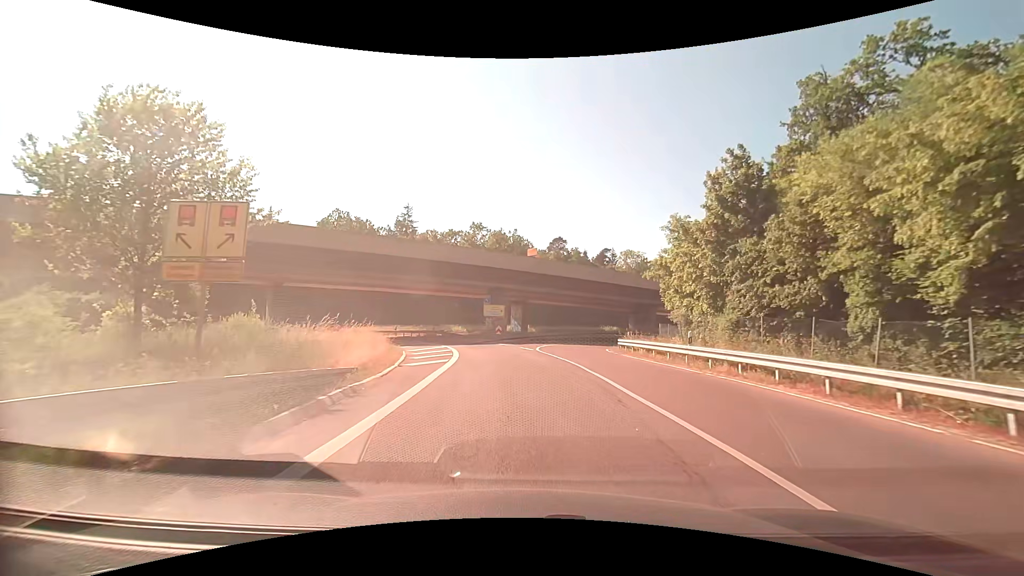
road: secondary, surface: asphalt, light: Day
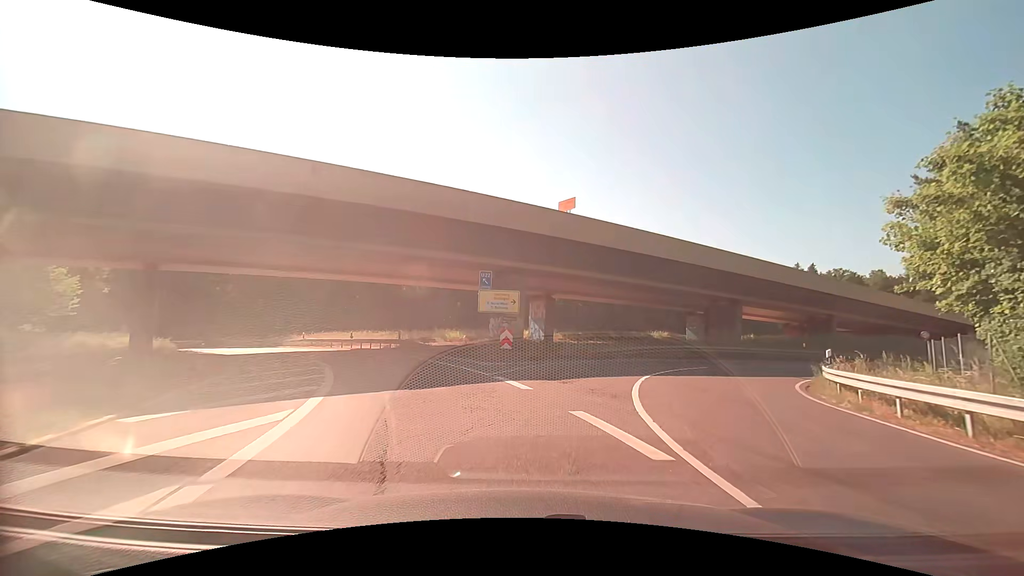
(-0.9, +23.0) m; -2°
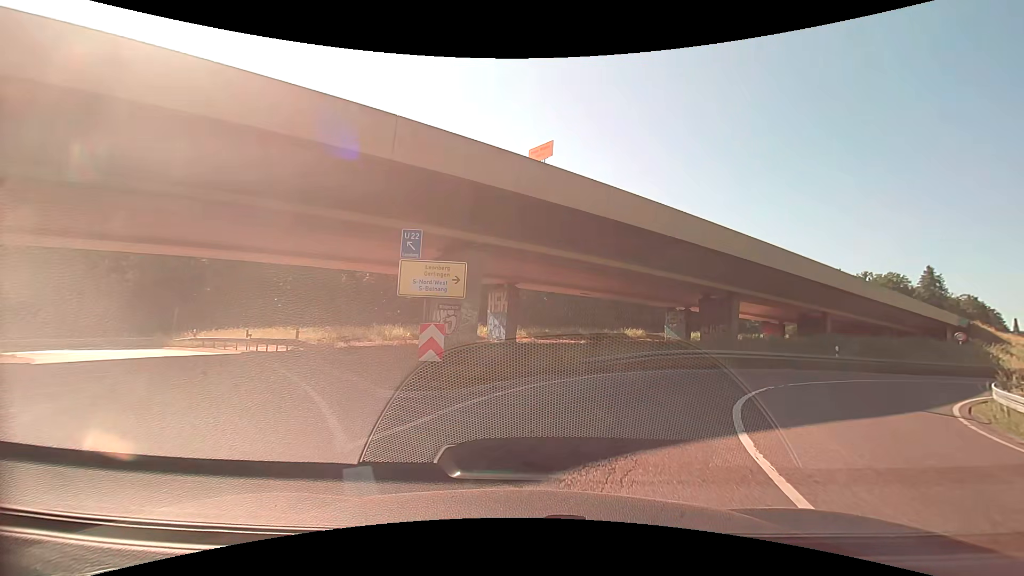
(+0.2, +9.4) m; +4°
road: trunk_link
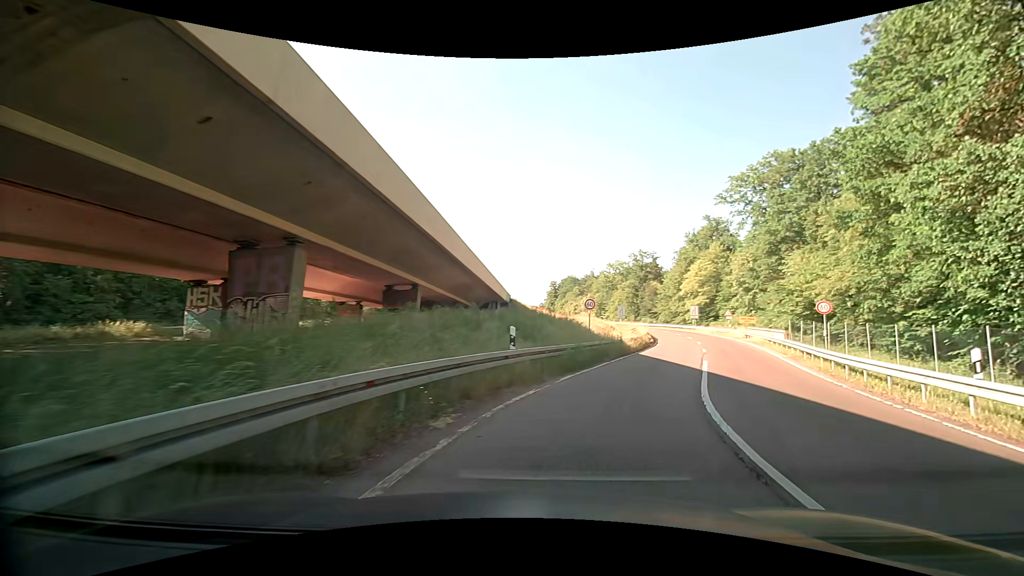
(+7.5, +21.1) m; +46°
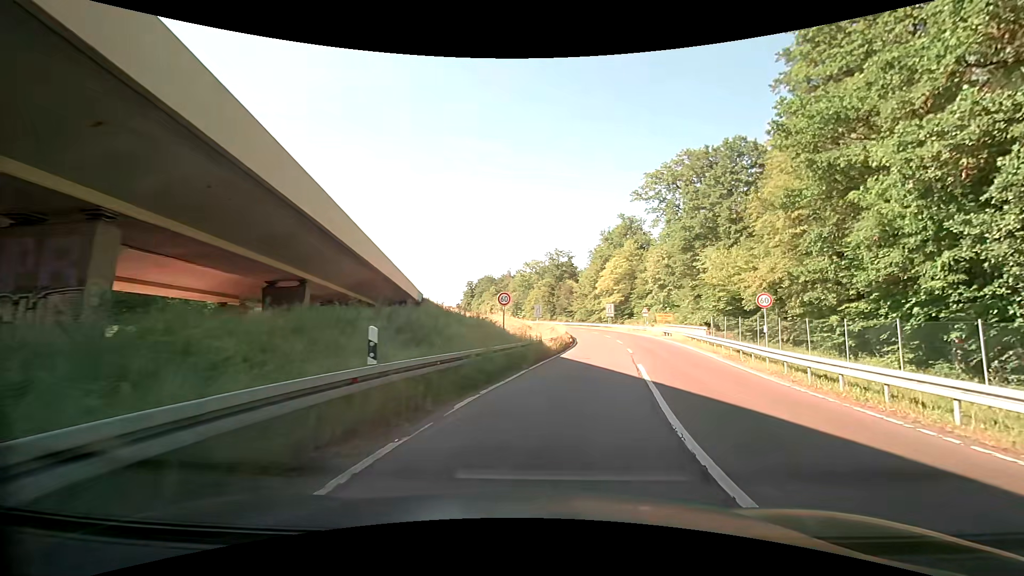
(+0.4, +4.7) m; +9°
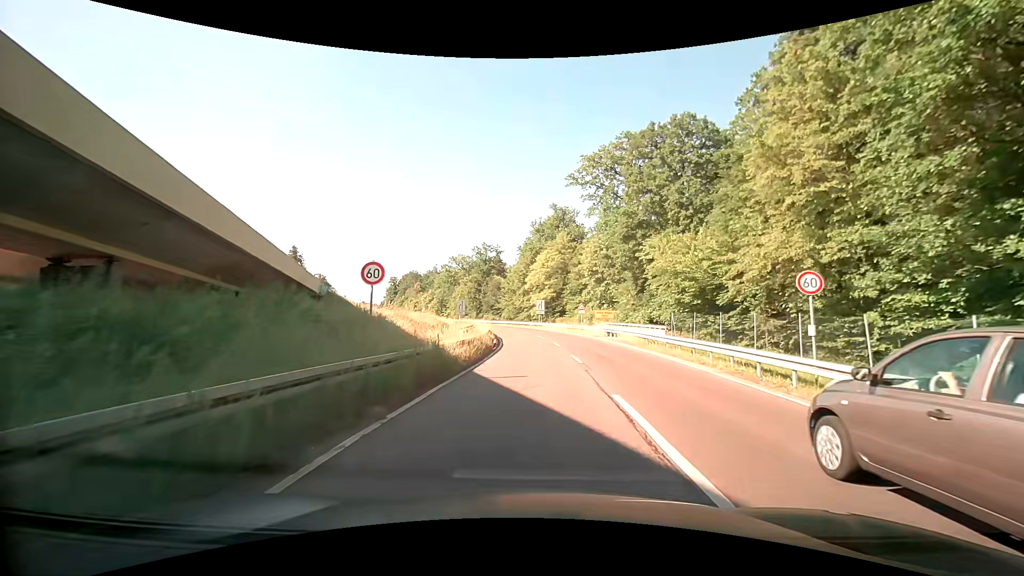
(+0.9, +9.5) m; +9°
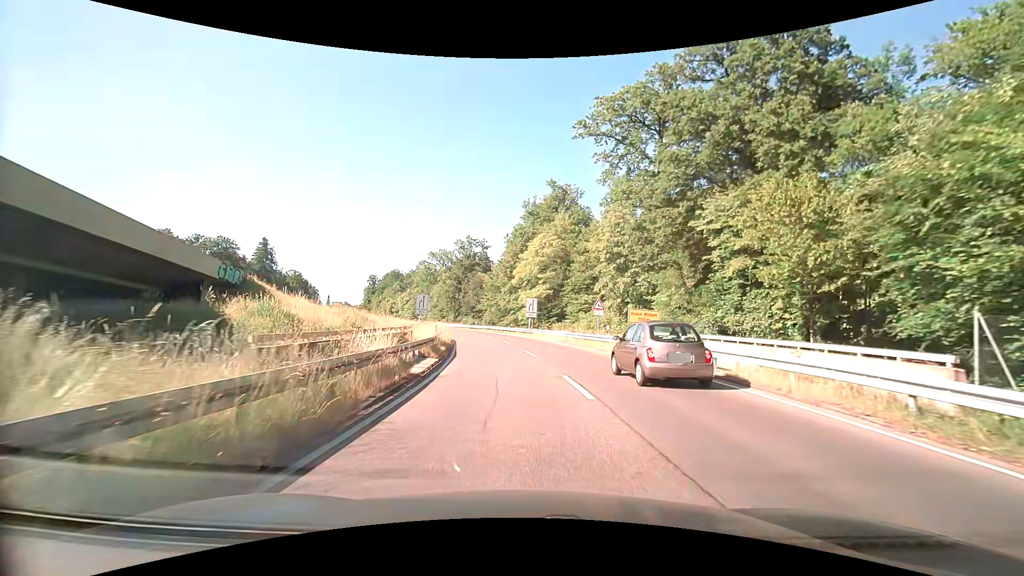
(+0.5, +20.5) m; +2°
